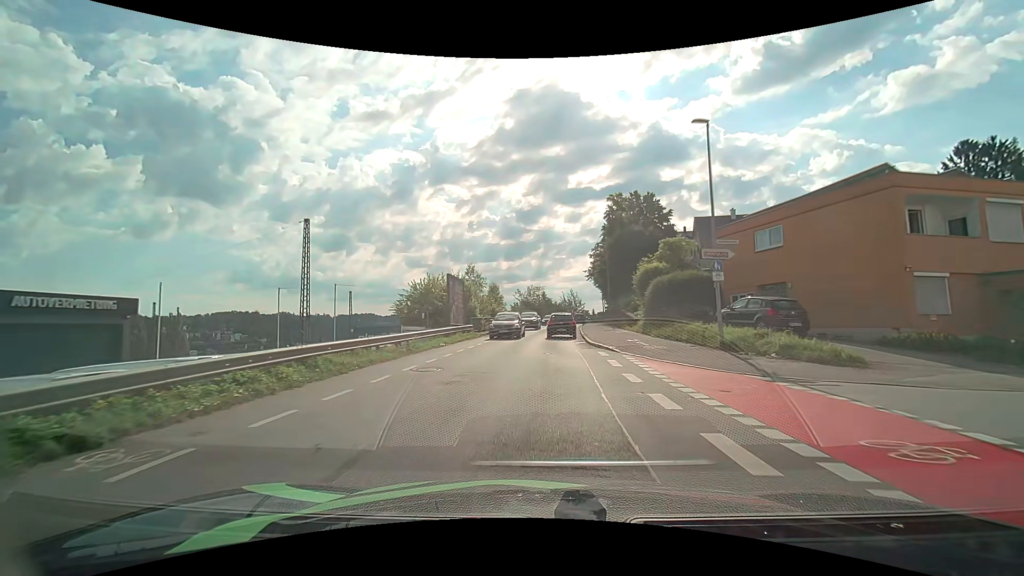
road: residential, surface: asphalt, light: Day
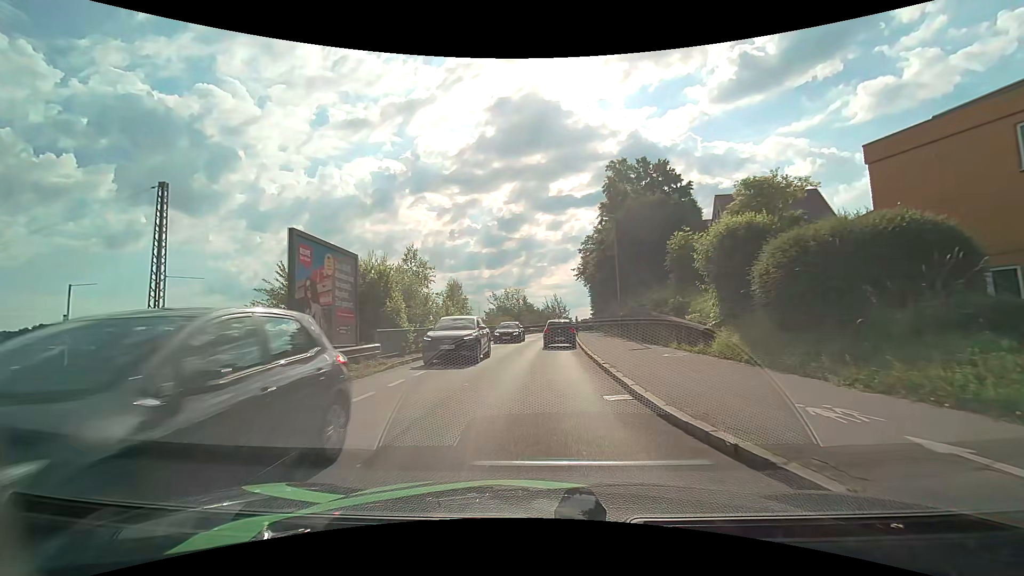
(+0.1, +15.5) m; +1°
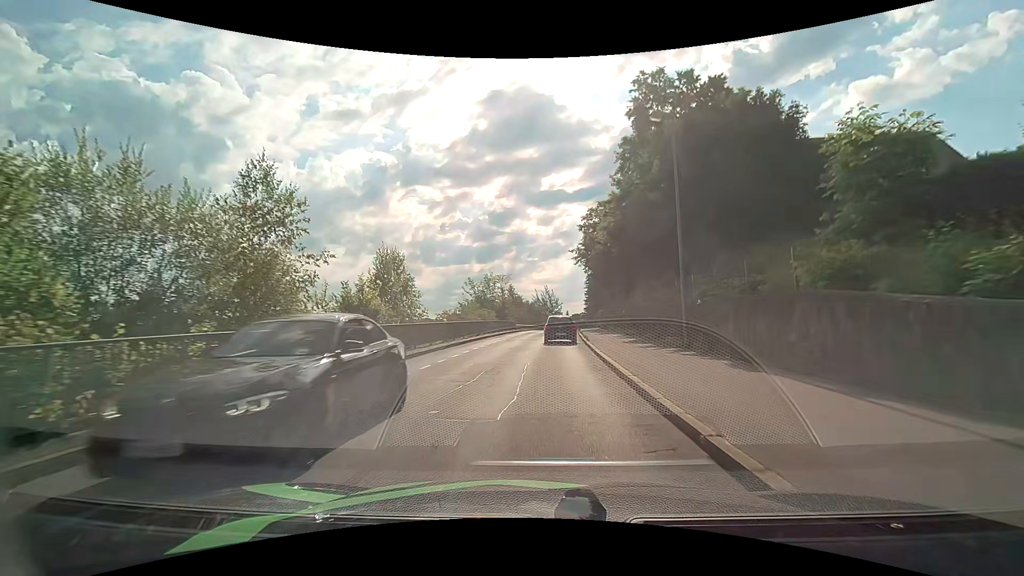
(+0.1, +15.8) m; +1°
(0, +10) (0, +20) (+1, +30) (+1, +40) (+2, +50) (+3, +60) (+3, +70) (+4, +80) (+5, +90) (+6, +100) m
